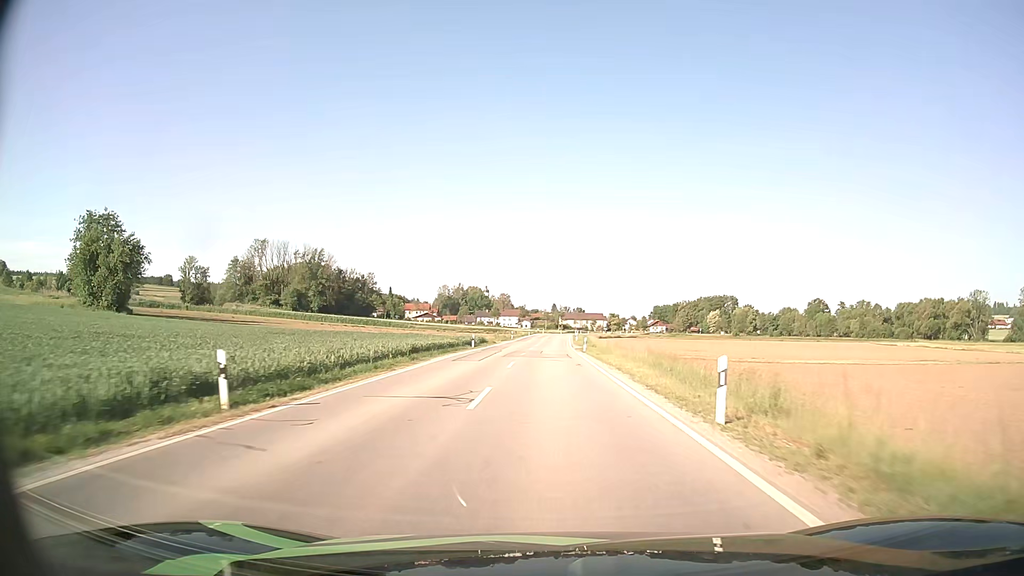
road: secondary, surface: asphalt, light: Day
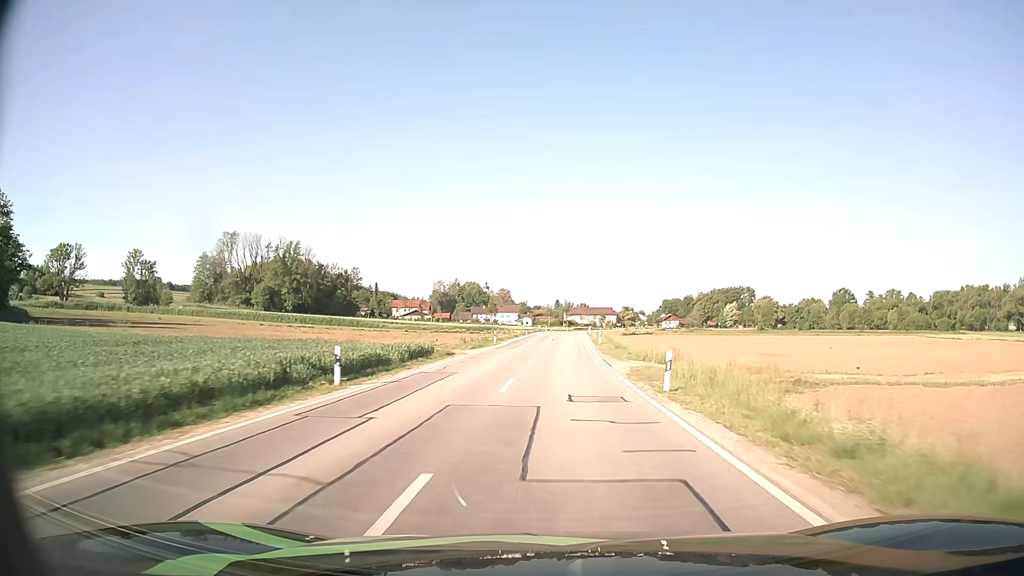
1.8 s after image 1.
(-0.1, +31.4) m; 0°
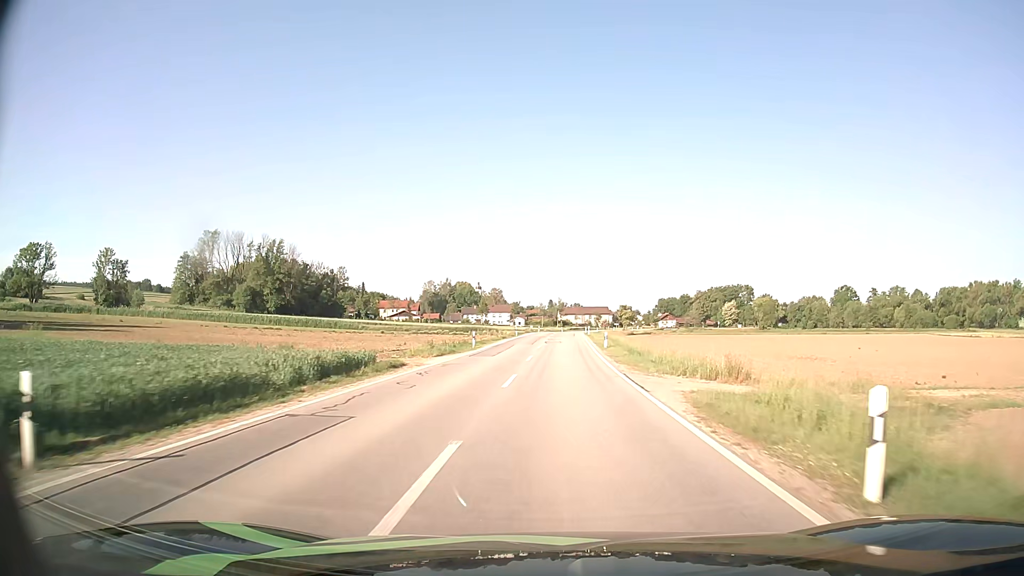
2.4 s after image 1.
(0.0, +10.6) m; +1°
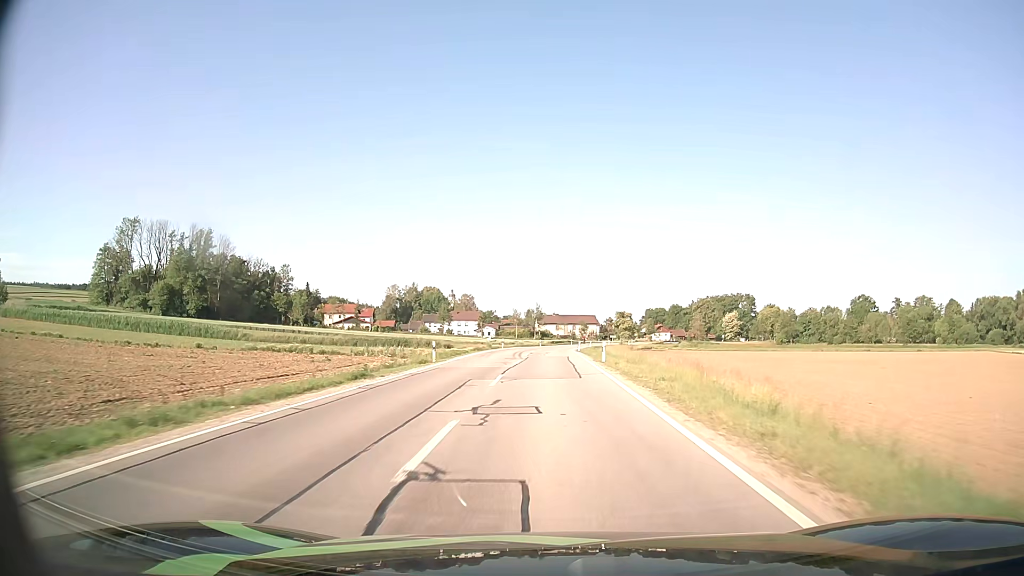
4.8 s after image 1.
(+0.6, +43.2) m; +2°
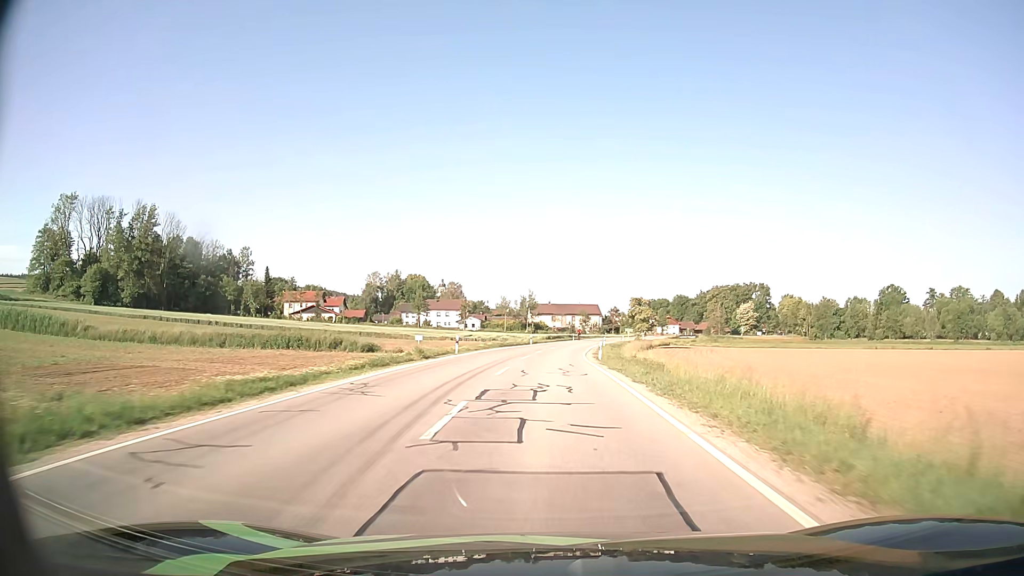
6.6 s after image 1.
(+0.1, +32.1) m; +1°
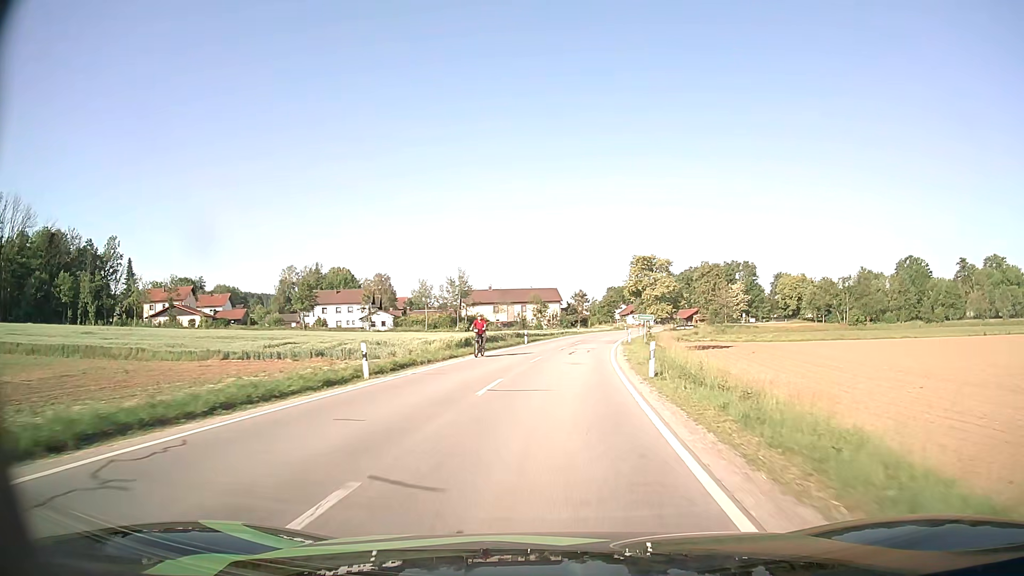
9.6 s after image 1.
(+1.6, +52.1) m; +4°
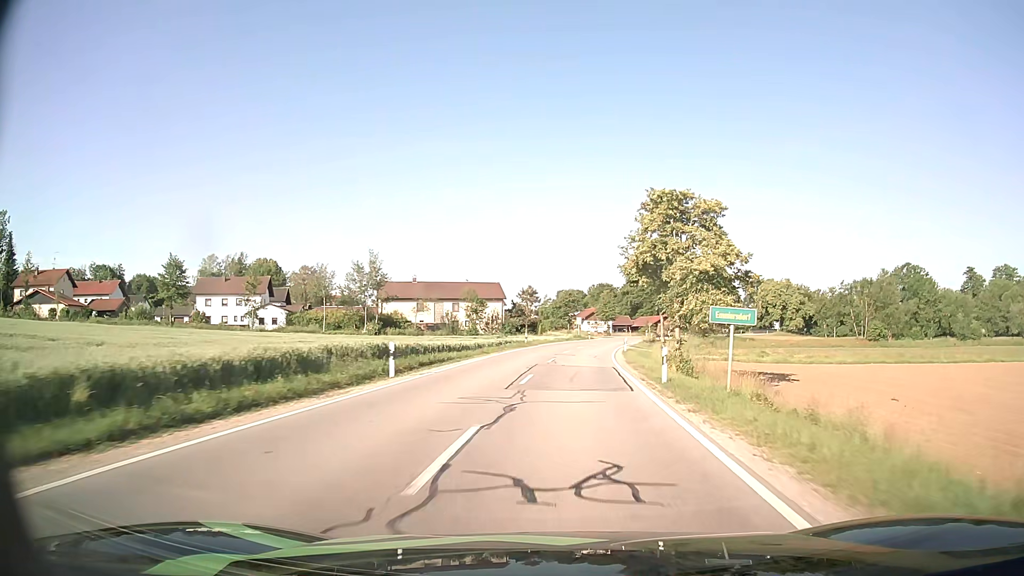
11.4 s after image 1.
(+1.1, +30.1) m; +4°
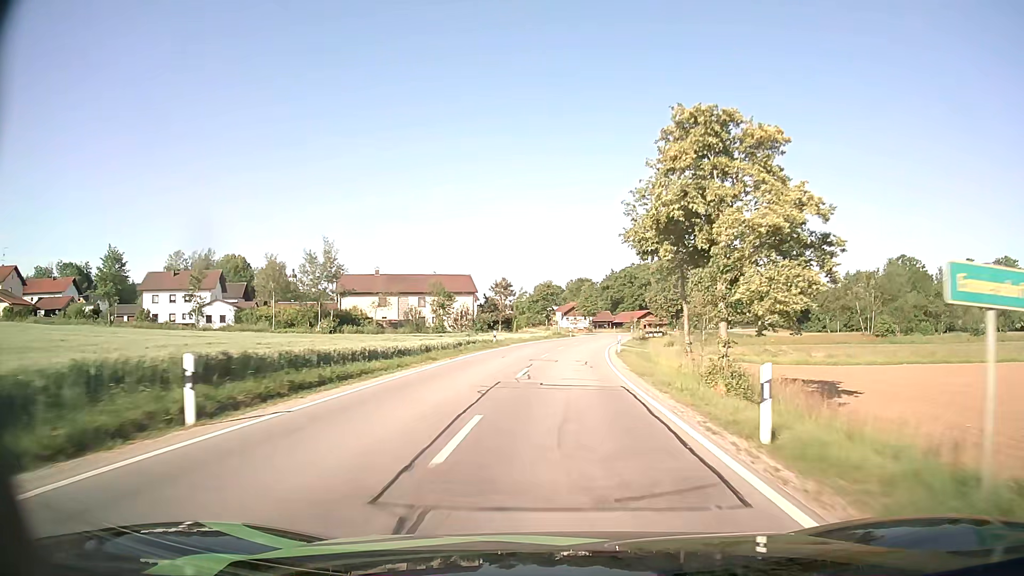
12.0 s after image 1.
(+0.2, +10.1) m; +2°
(0, +10) (+1, +20) (+1, +30) (+2, +40) (+3, +50) (+5, +60) (+6, +70) (+9, +79) (+11, +89) (+15, +98) m
